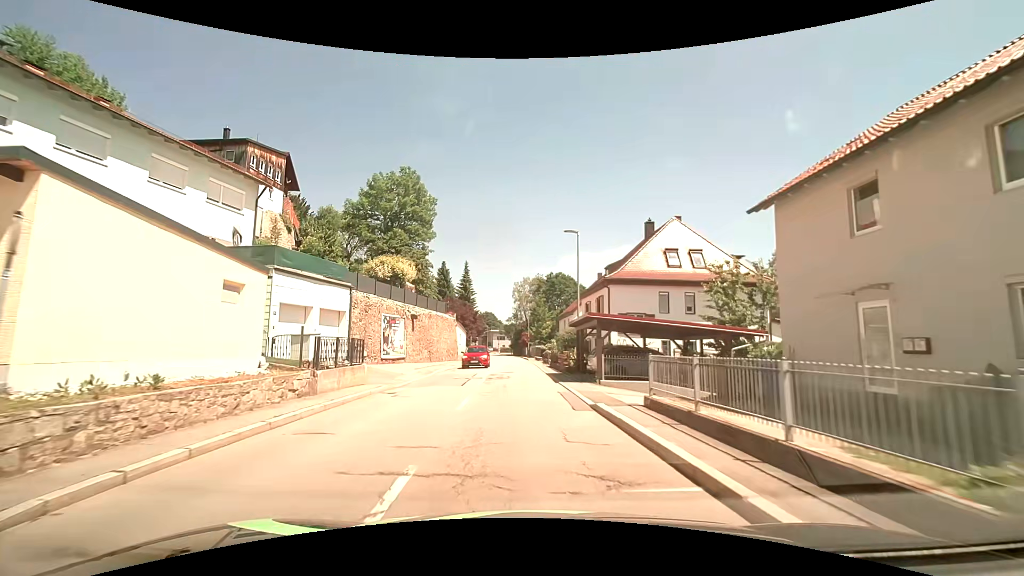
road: tertiary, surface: asphalt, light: Day
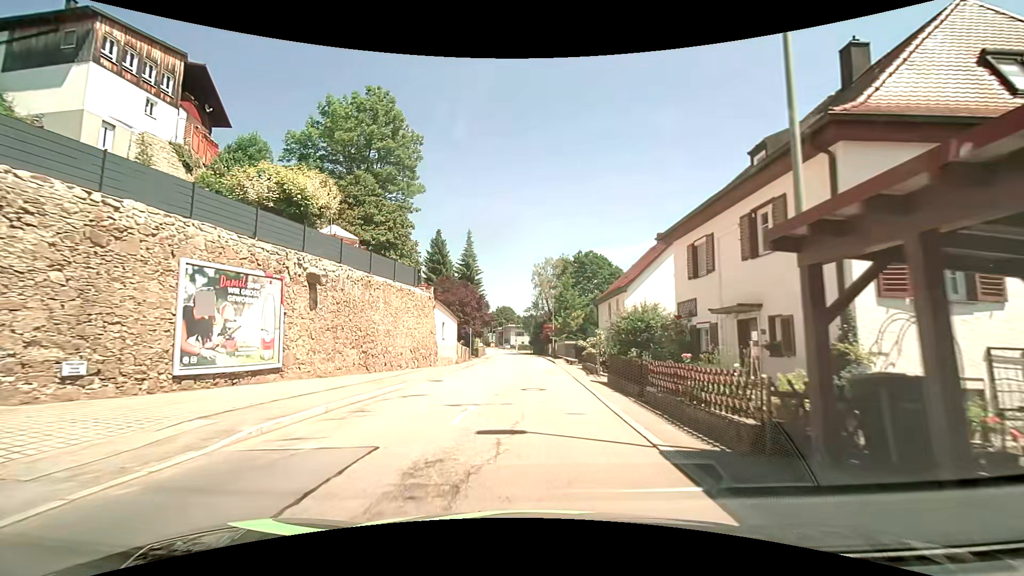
(-0.6, +20.7) m; -2°
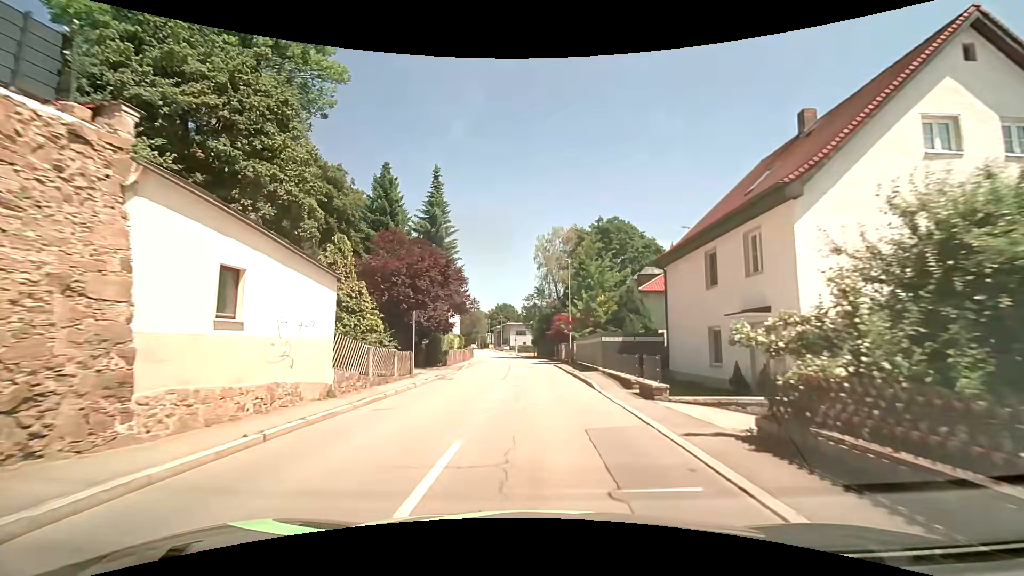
(+0.2, +22.7) m; -1°
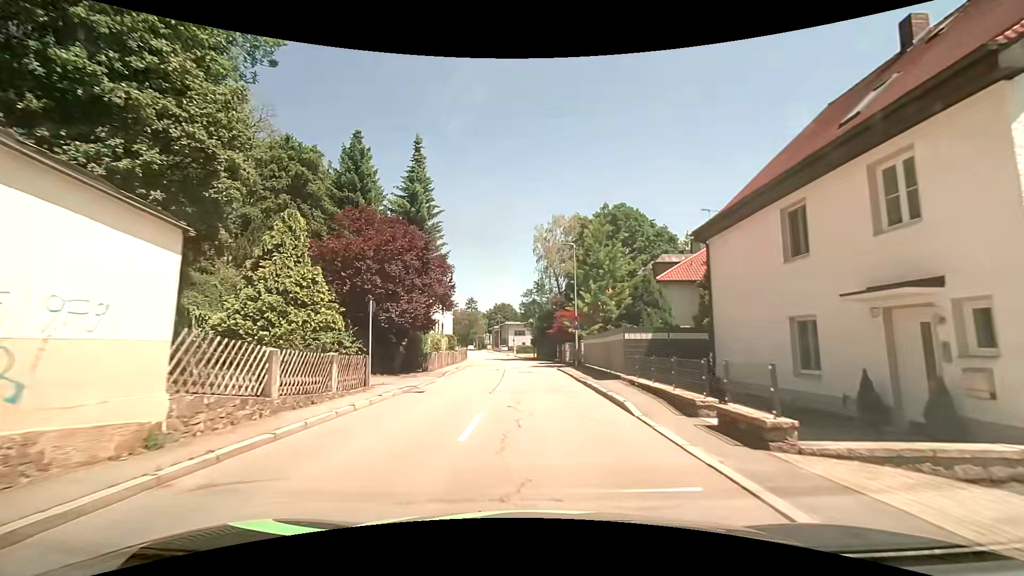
(0.0, +6.0) m; 0°
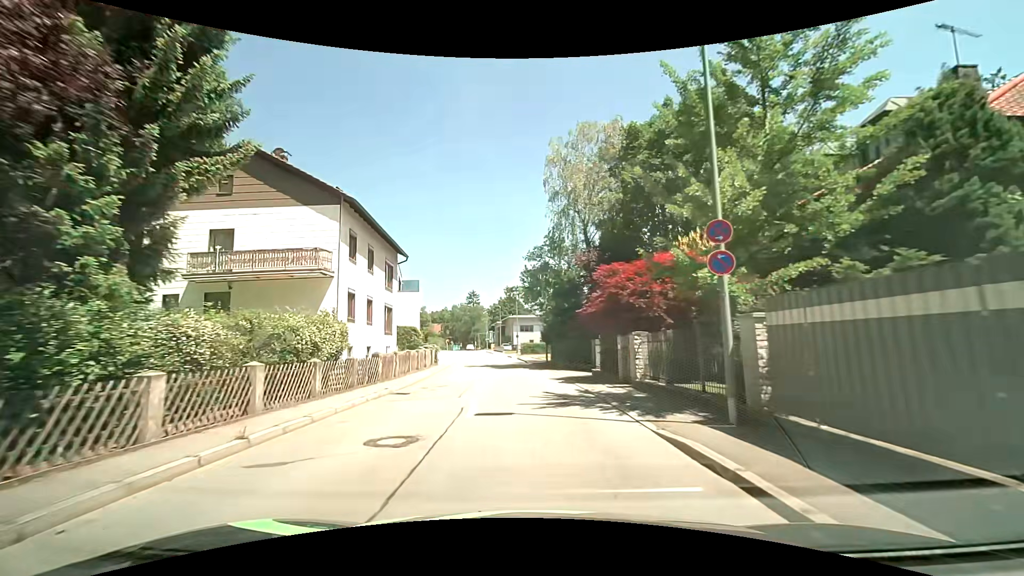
(0.0, +23.7) m; 0°
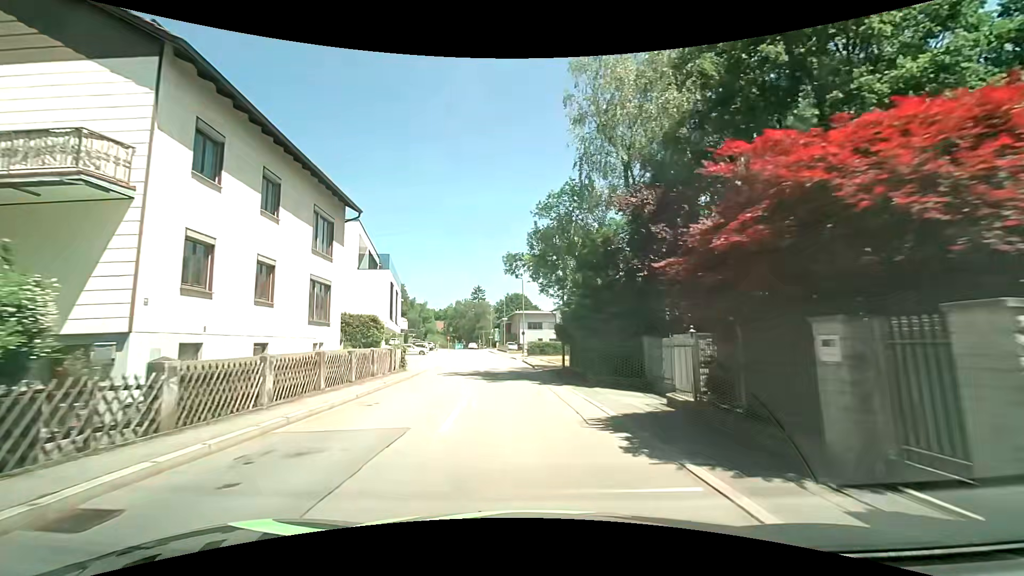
(-0.2, +11.7) m; -1°
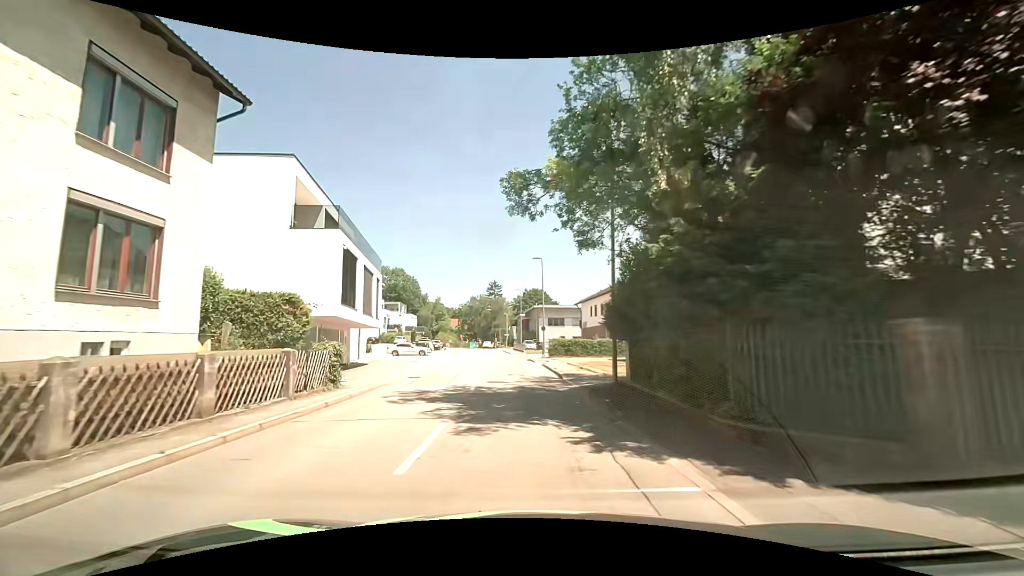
(-0.2, +11.3) m; -2°
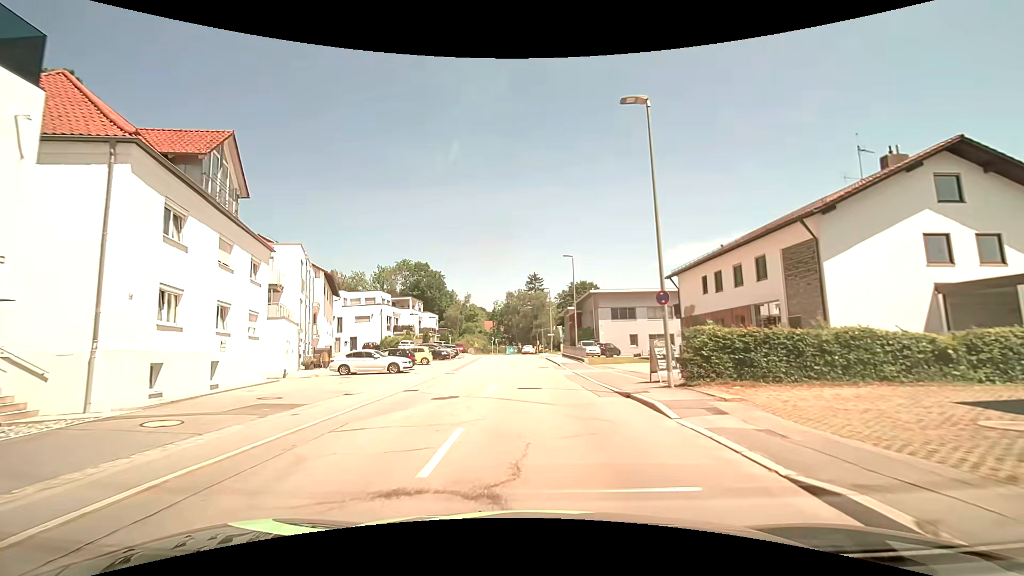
(-1.3, +26.8) m; -5°
